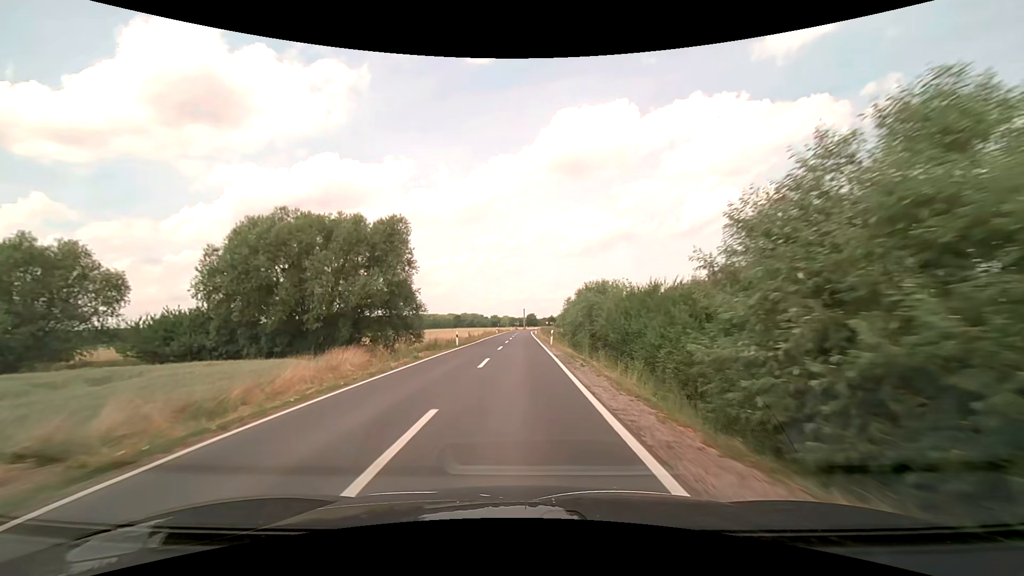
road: secondary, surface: asphalt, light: Day
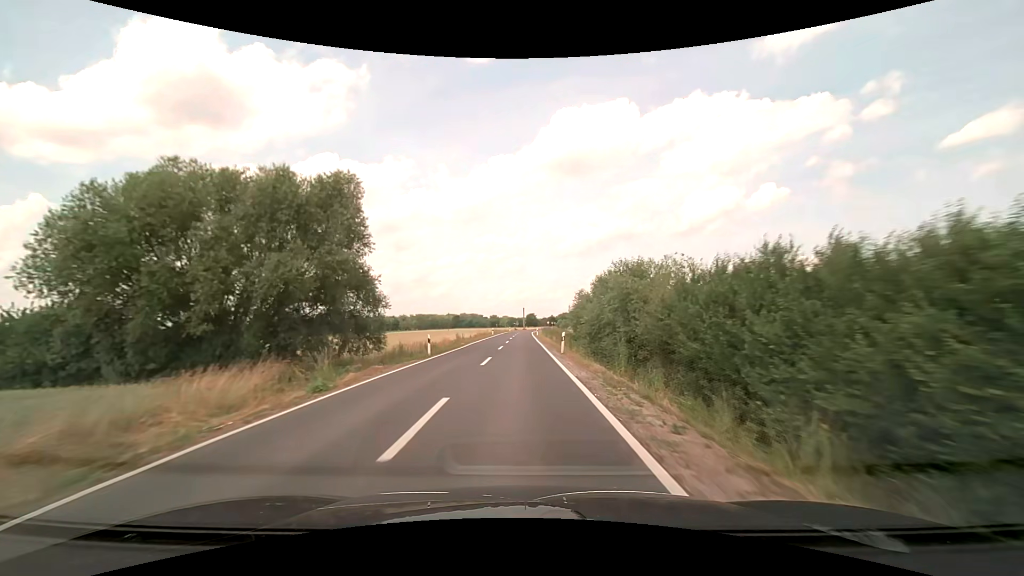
(0.0, +10.7) m; 0°
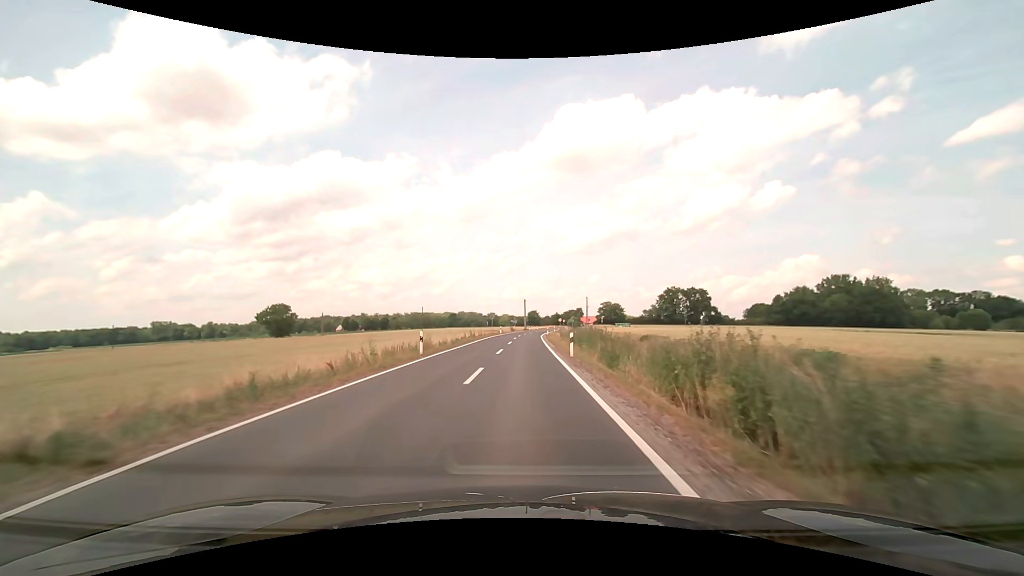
(0.0, +53.7) m; 0°
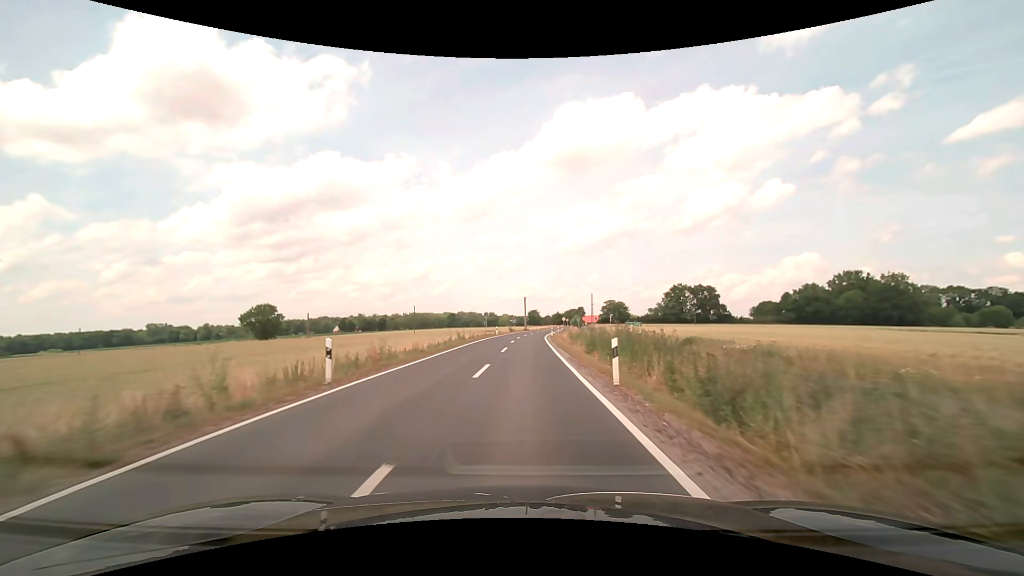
(0.0, +10.8) m; 0°
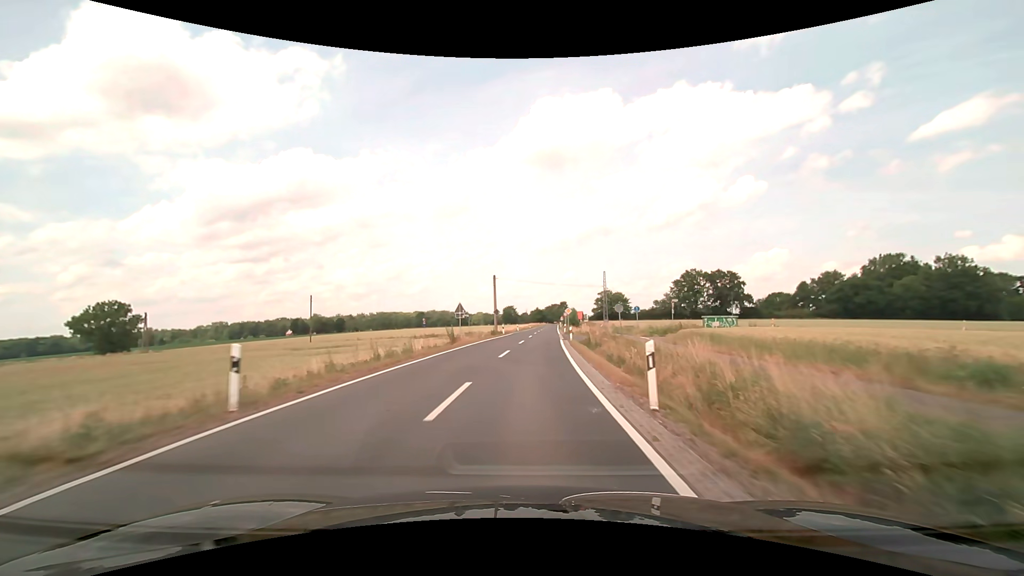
(+0.9, +53.8) m; +3°
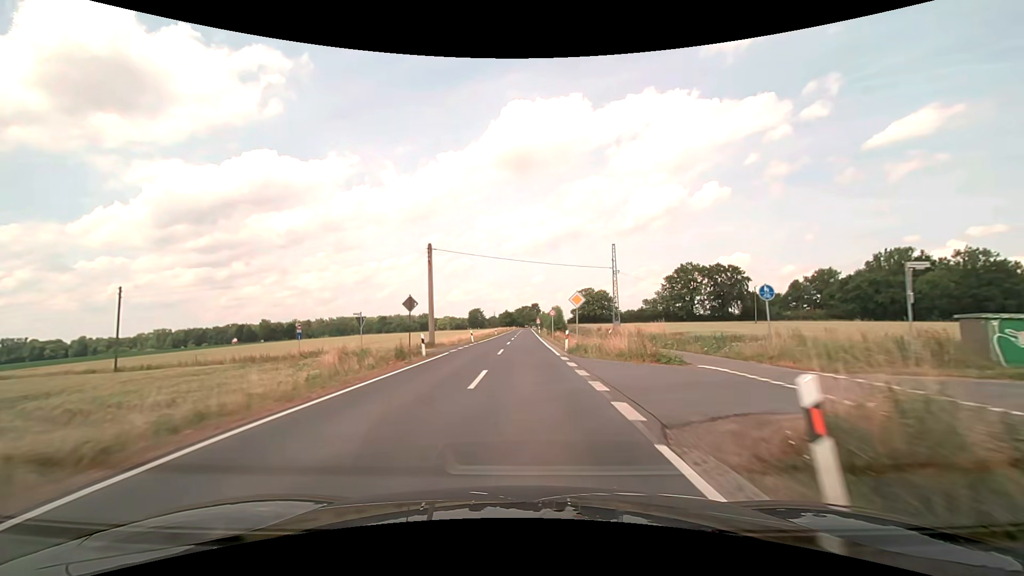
(+0.8, +32.3) m; +3°
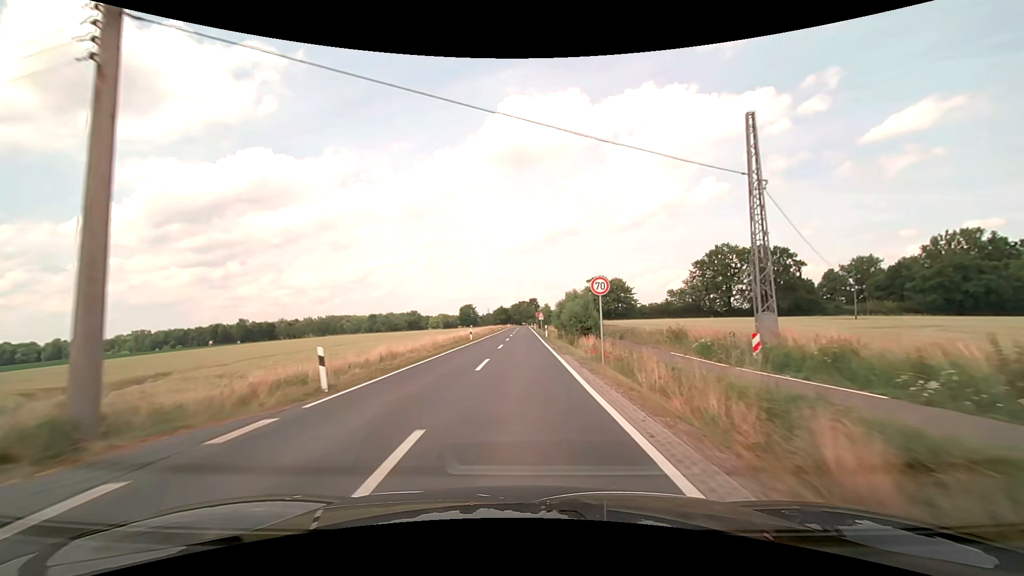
(+0.2, +32.2) m; 0°
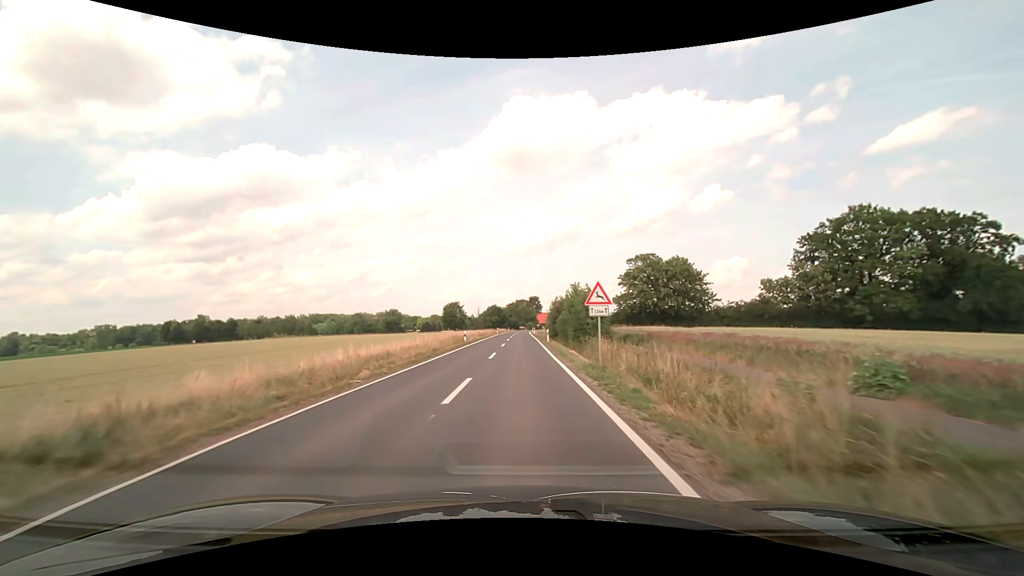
(-0.1, +53.7) m; 0°
(0, +10) (0, +20) (0, +30) (0, +40) (0, +50) (0, +60) (0, +70) (0, +80) (0, +90) (-1, +100) m
